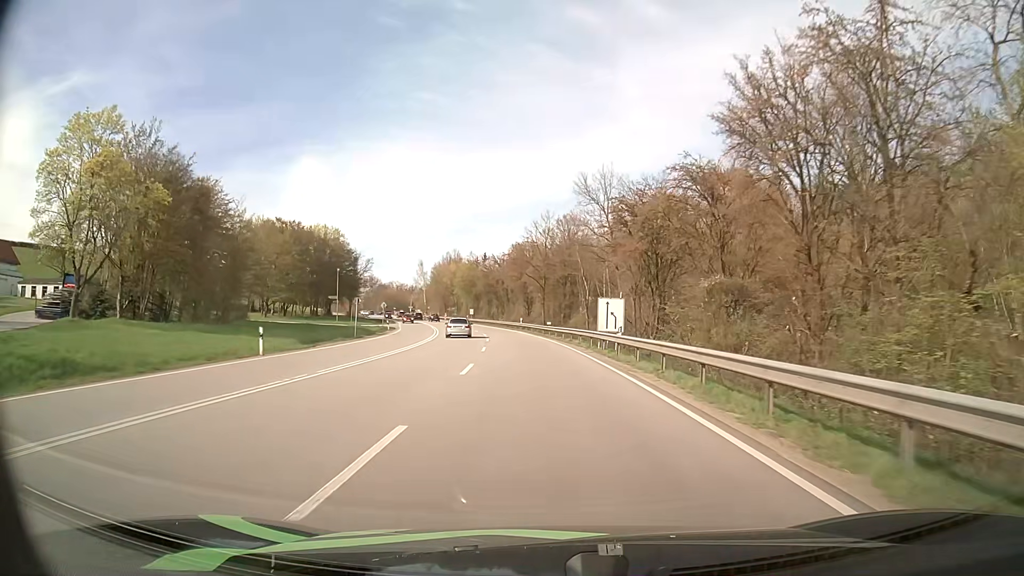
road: primary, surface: asphalt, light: Day
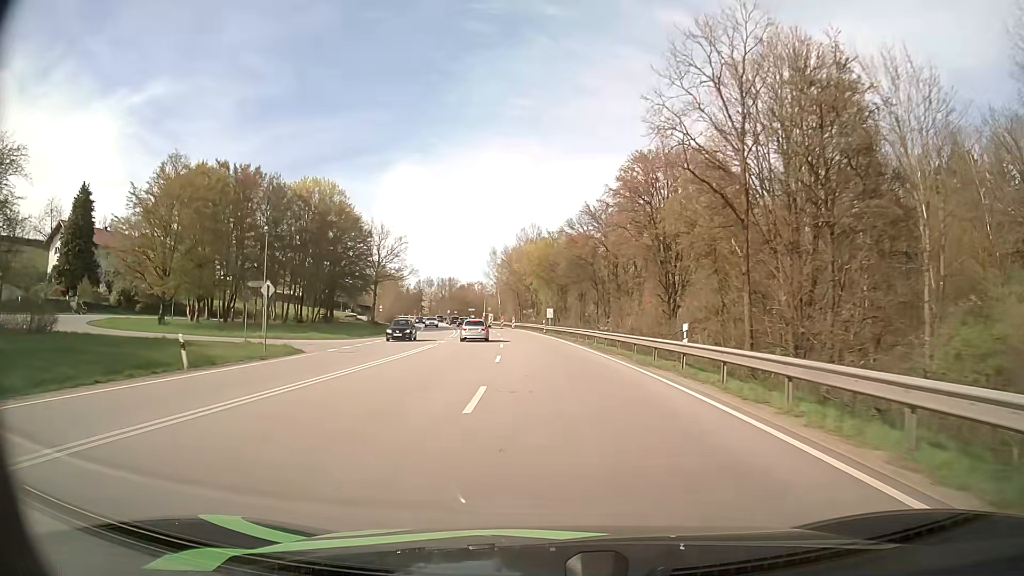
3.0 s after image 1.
(-3.8, +54.4) m; -9°
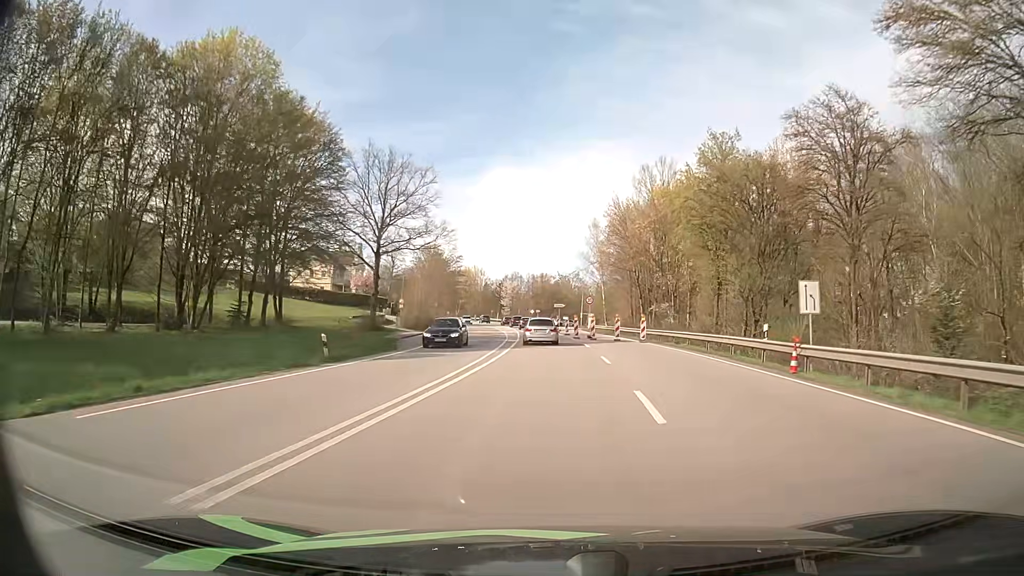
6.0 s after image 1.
(-4.1, +48.4) m; -8°
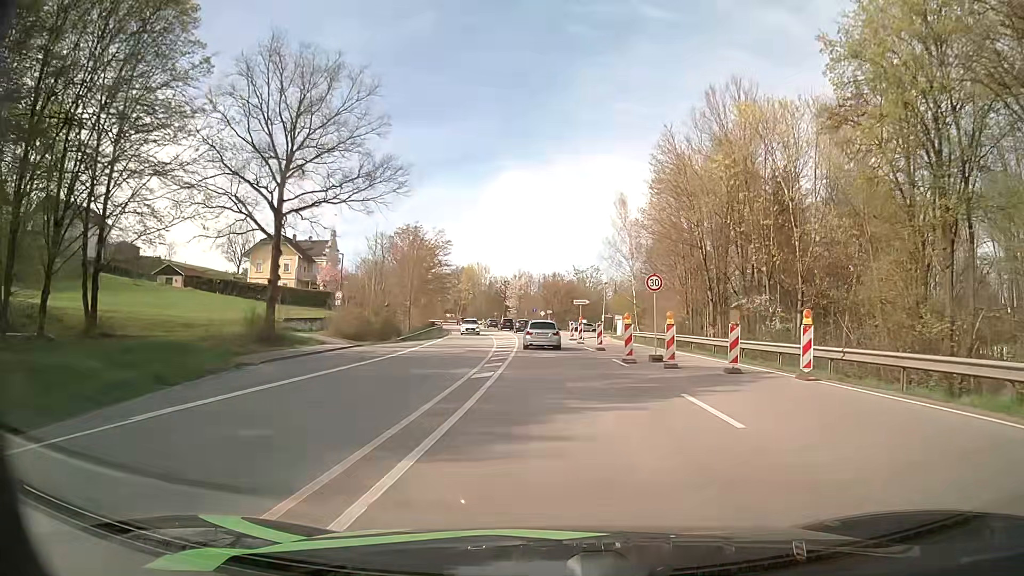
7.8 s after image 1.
(-0.4, +24.1) m; -1°
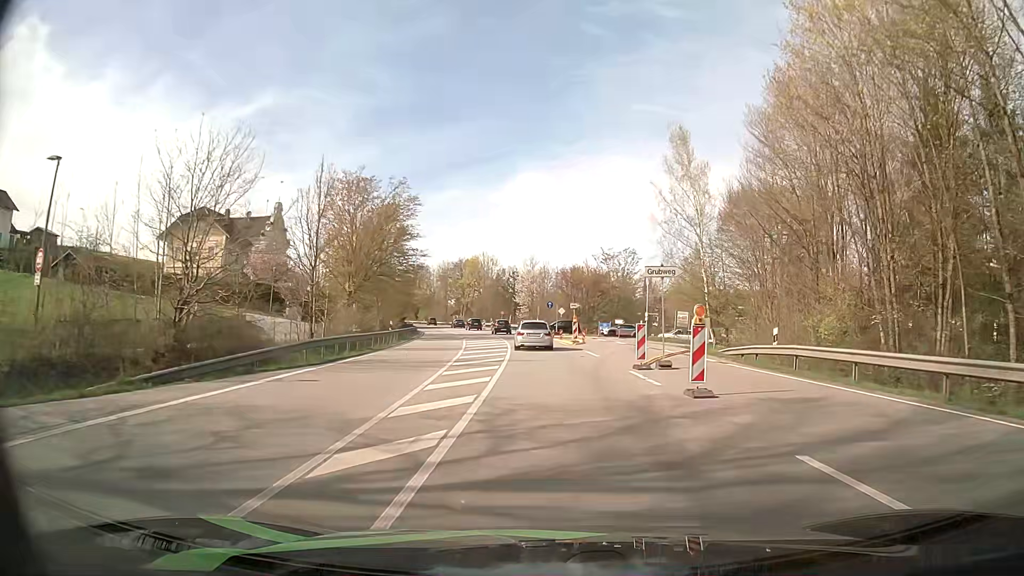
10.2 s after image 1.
(-0.3, +29.8) m; -2°
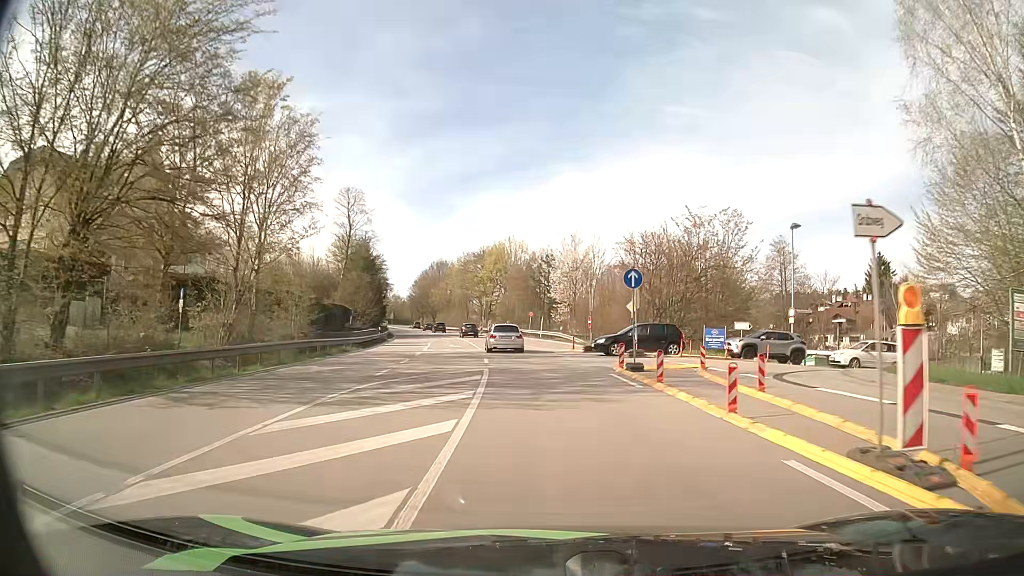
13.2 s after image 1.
(-1.0, +36.1) m; -3°
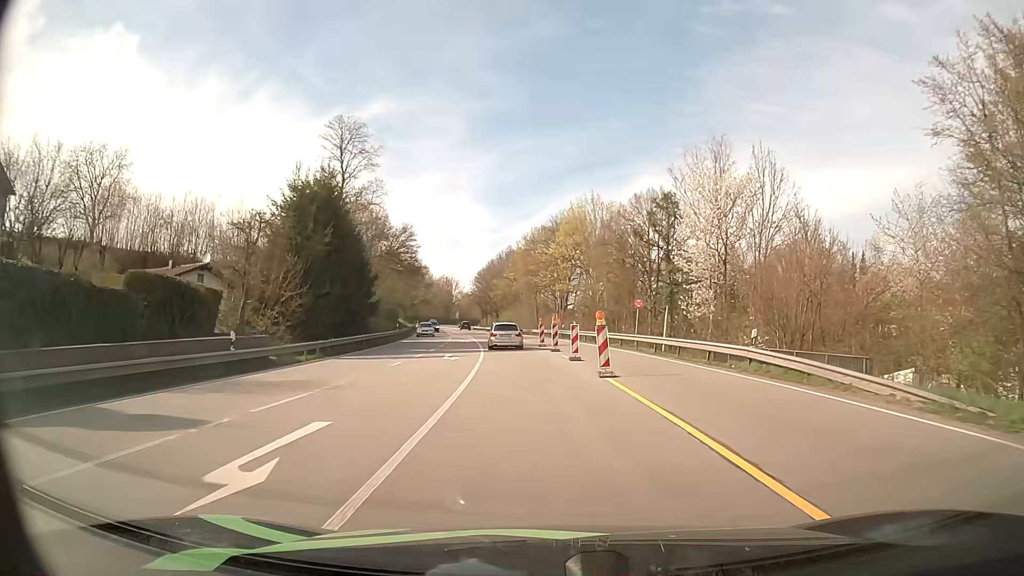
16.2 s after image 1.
(-2.2, +37.6) m; -7°
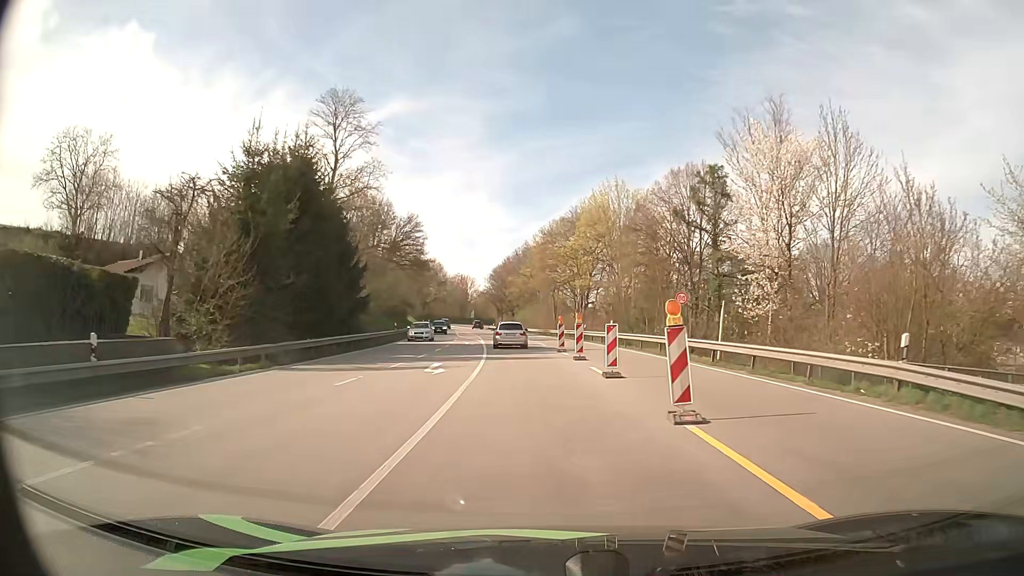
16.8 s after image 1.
(-0.1, +7.9) m; -2°
(0, +10) (-1, +20) (-1, +30) (-2, +40) (-3, +50) (-4, +60) (-6, +70) (-7, +80) (-8, +90) (-9, +100) m
